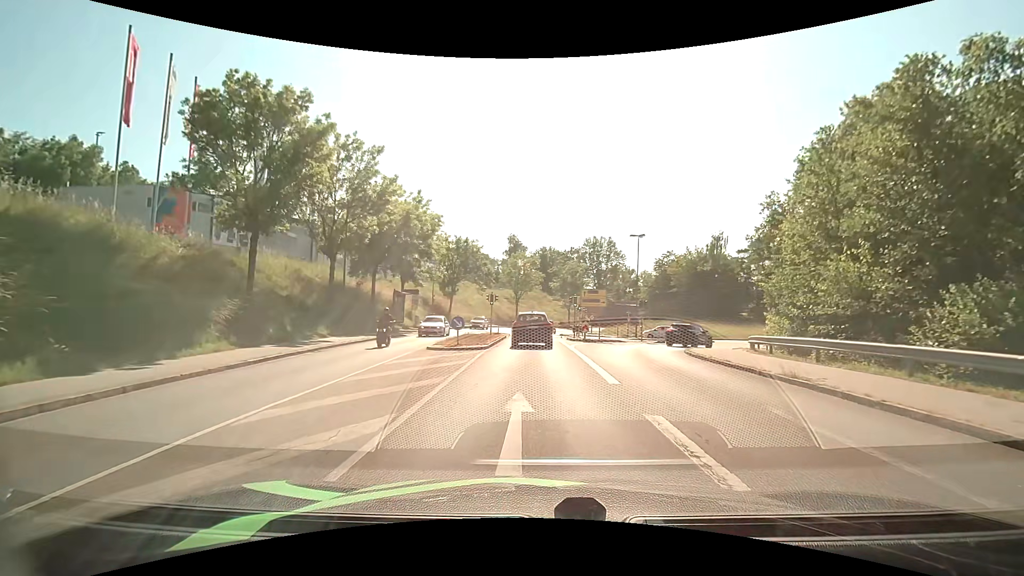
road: primary_link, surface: asphalt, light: Day
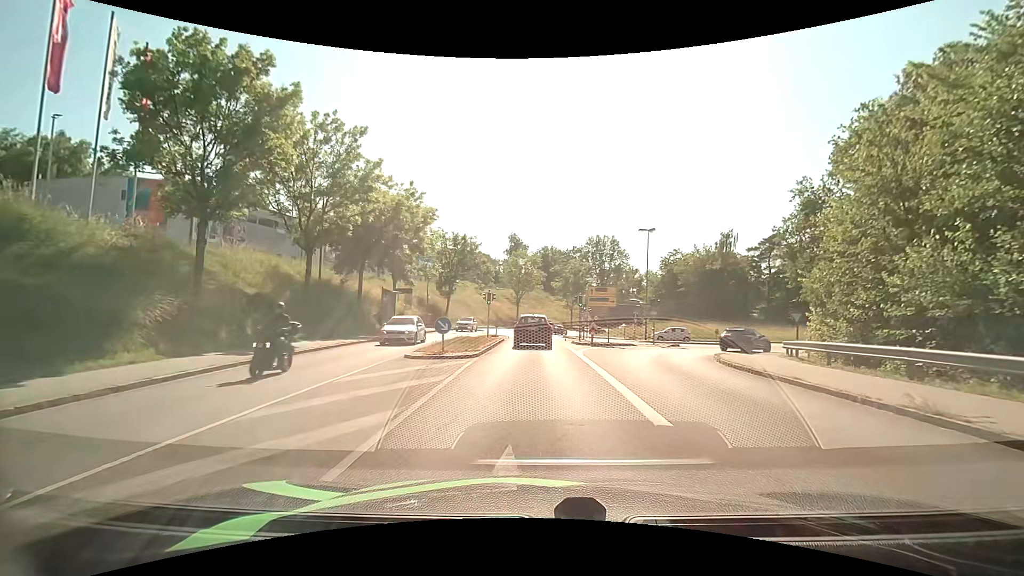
(0.0, +3.6) m; 0°
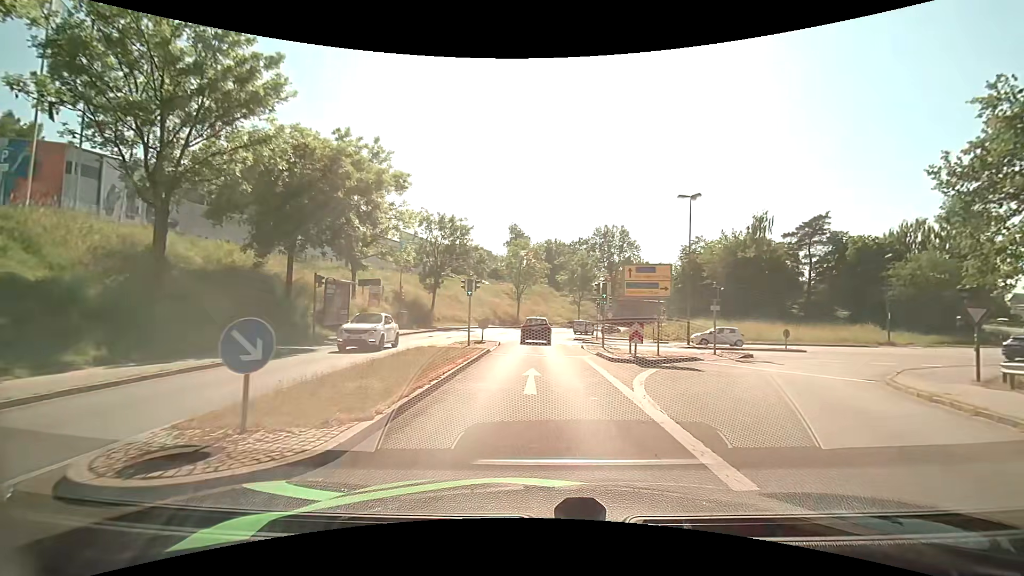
(-0.1, +11.9) m; 0°
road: tertiary
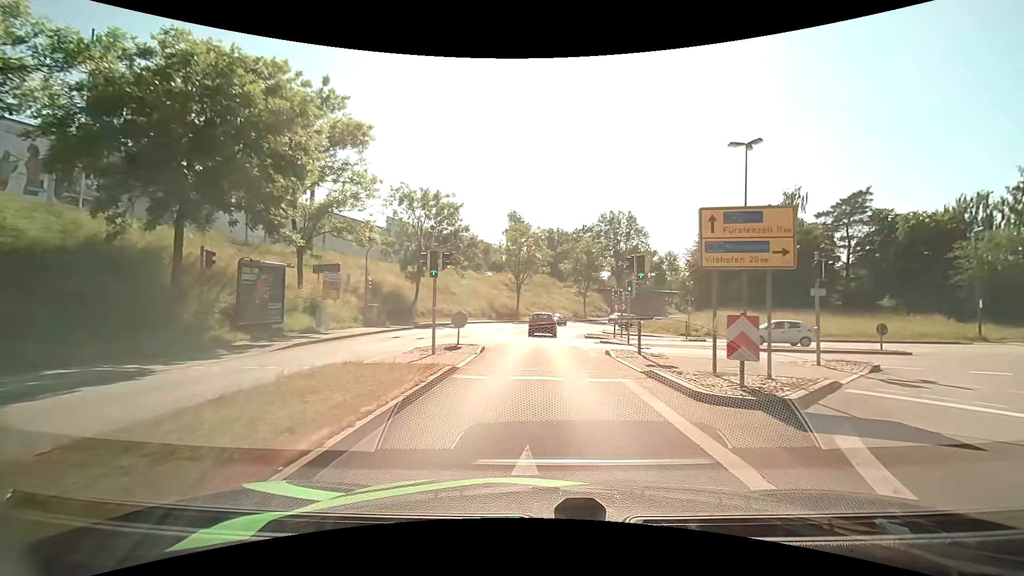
(0.0, +8.9) m; -1°
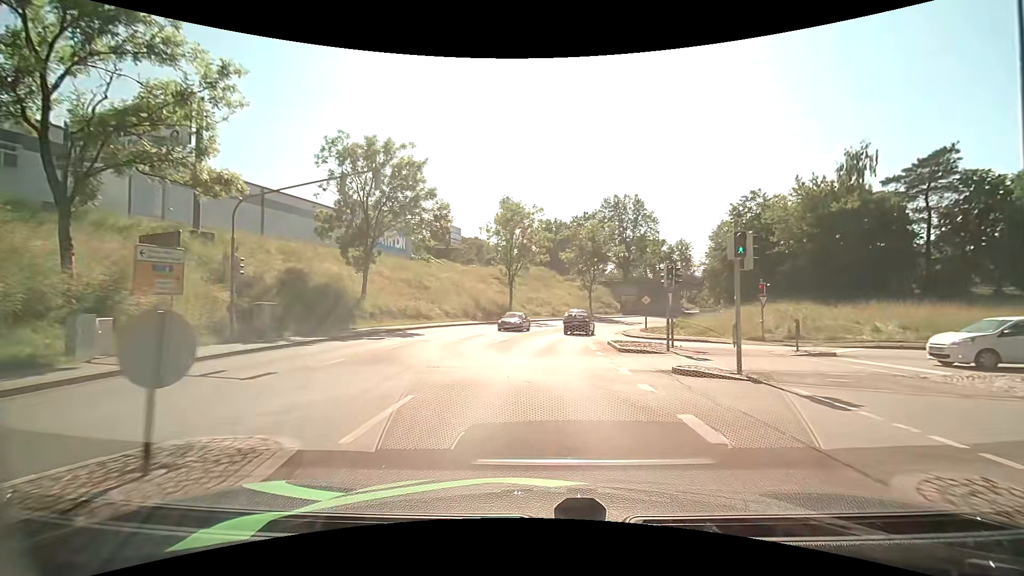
(+0.1, +14.6) m; +1°
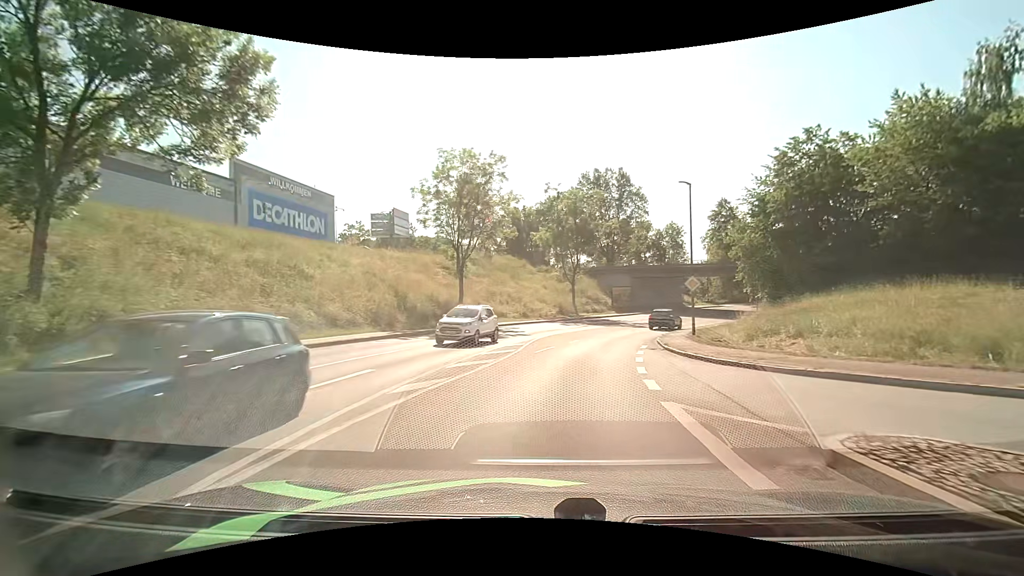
(+0.4, +21.4) m; +3°
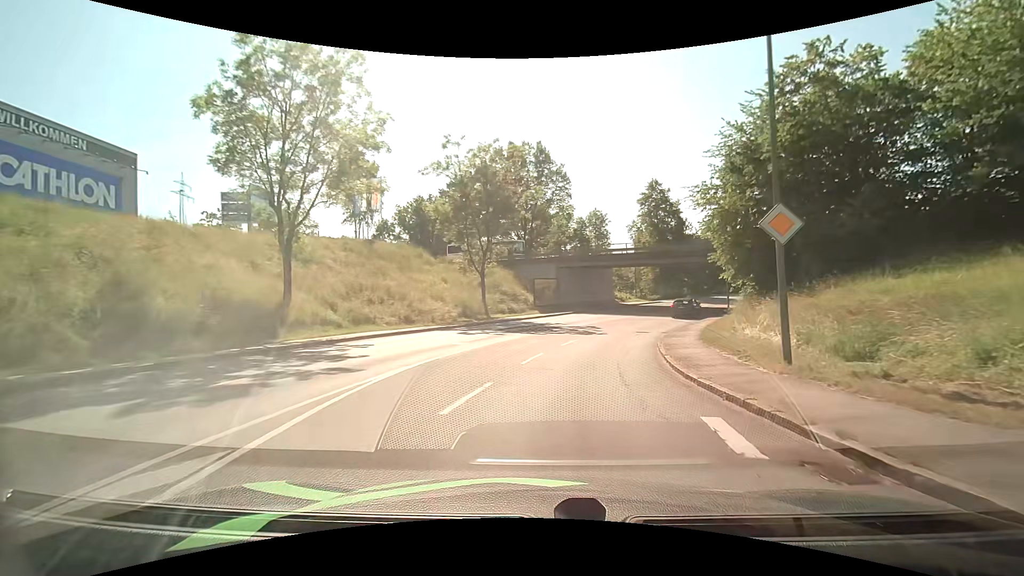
(+1.3, +17.1) m; +10°
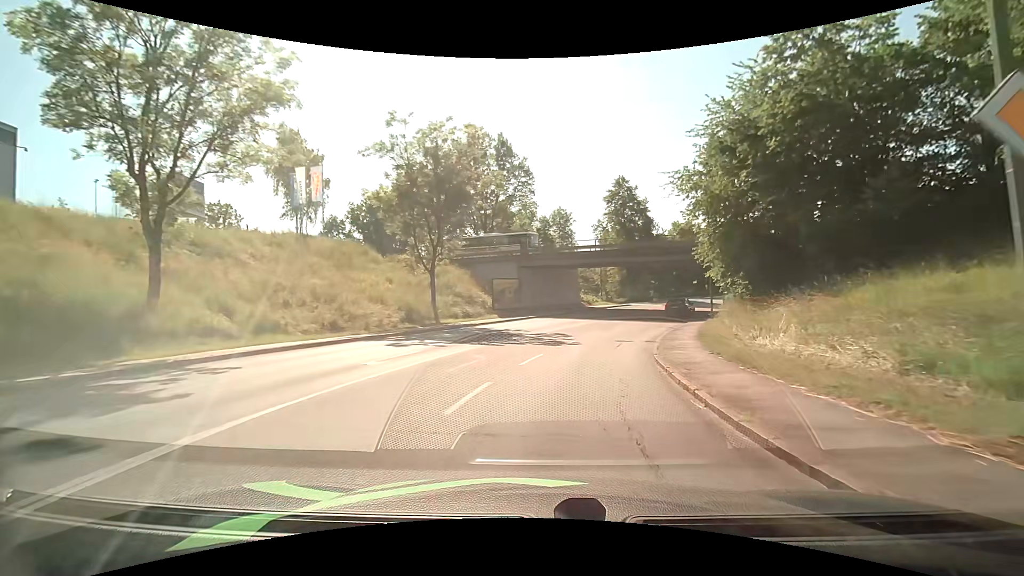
(+0.2, +5.8) m; +4°
(+1, +10) (+2, +20) (+5, +29) (+9, +39) (+13, +48) (+18, +56) (+24, +65) (+30, +72) (+38, +79) (+45, +86) m
